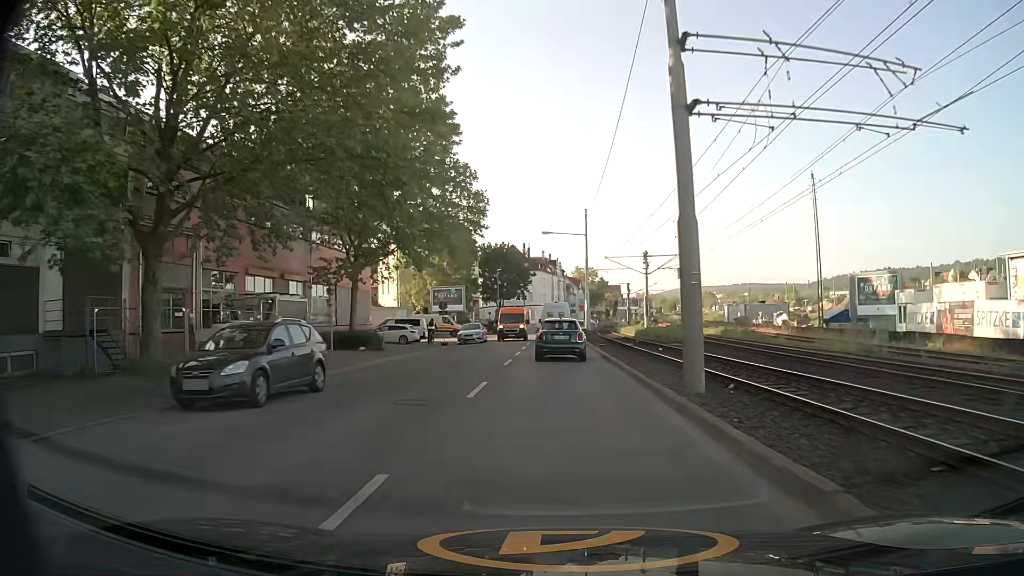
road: secondary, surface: asphalt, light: Day
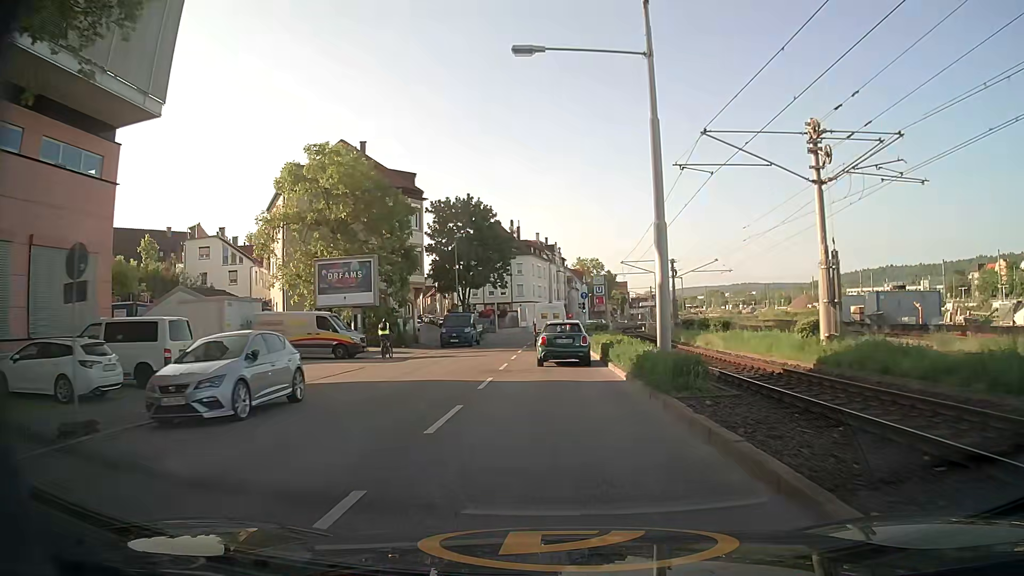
(0.0, +36.7) m; +1°
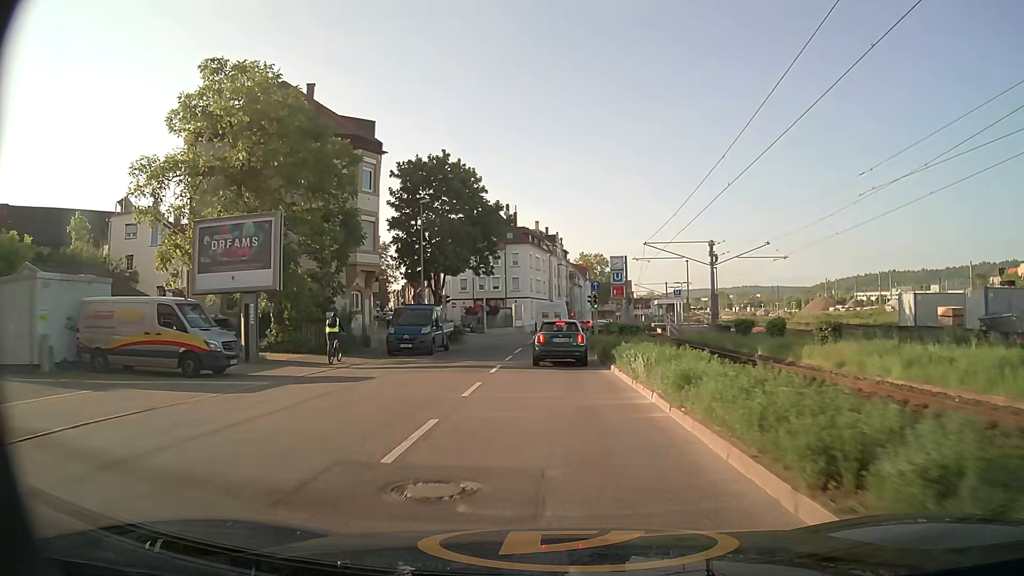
(-0.2, +14.2) m; -1°
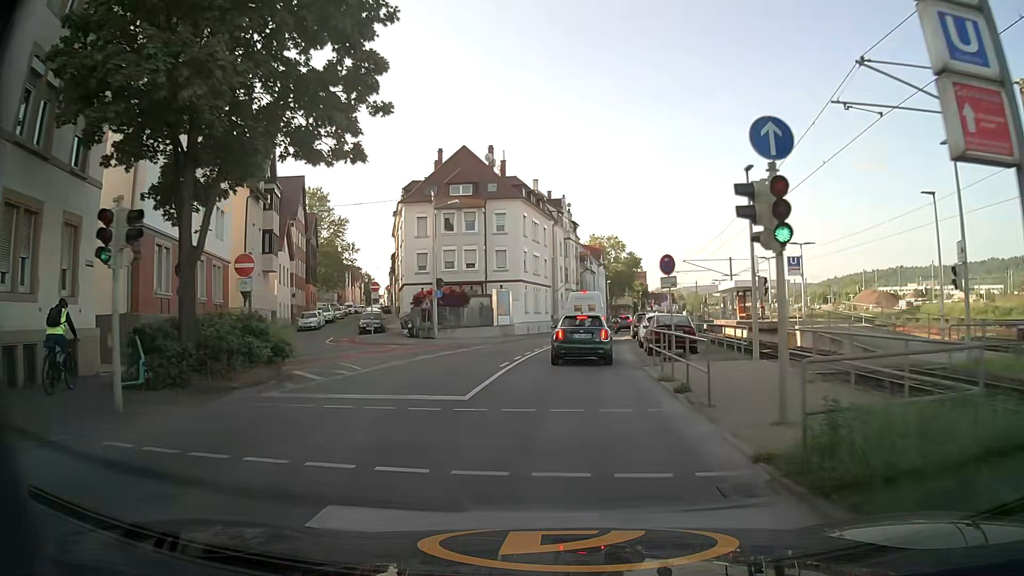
(+0.3, +31.9) m; 0°
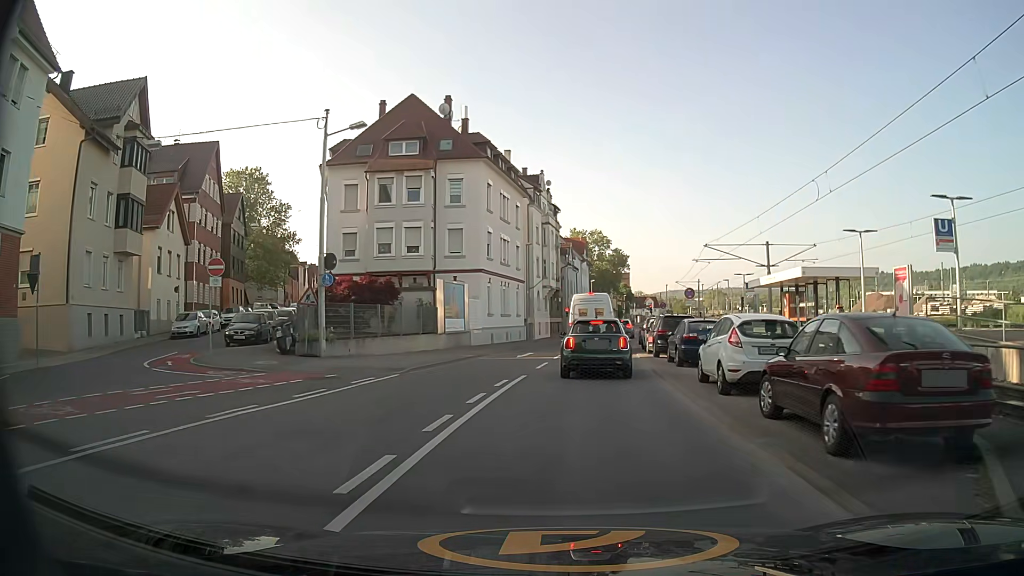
(+0.3, +16.3) m; +2°
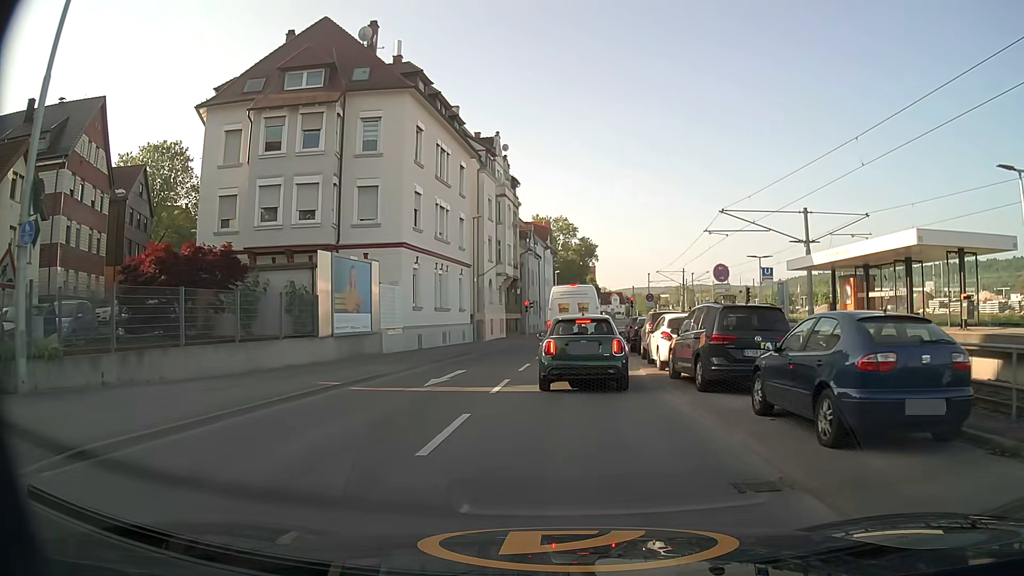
(+0.4, +13.0) m; +4°
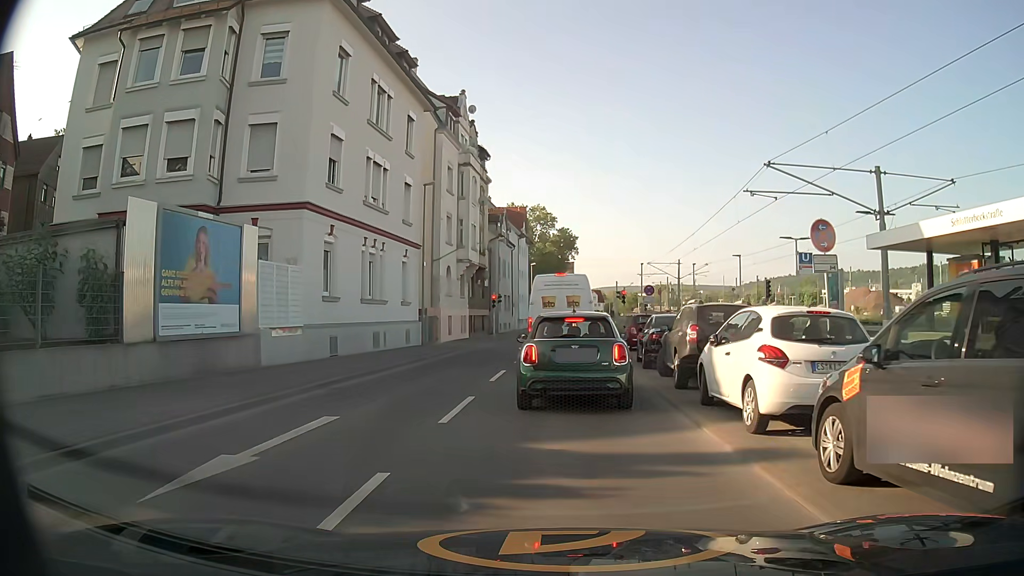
(+0.1, +9.7) m; +1°
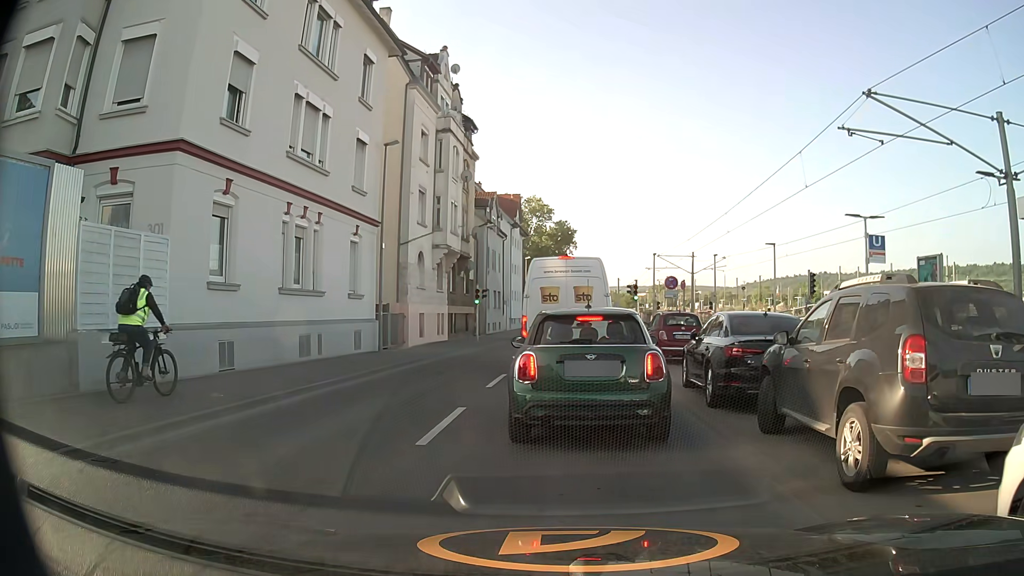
(0.0, +7.4) m; 0°
